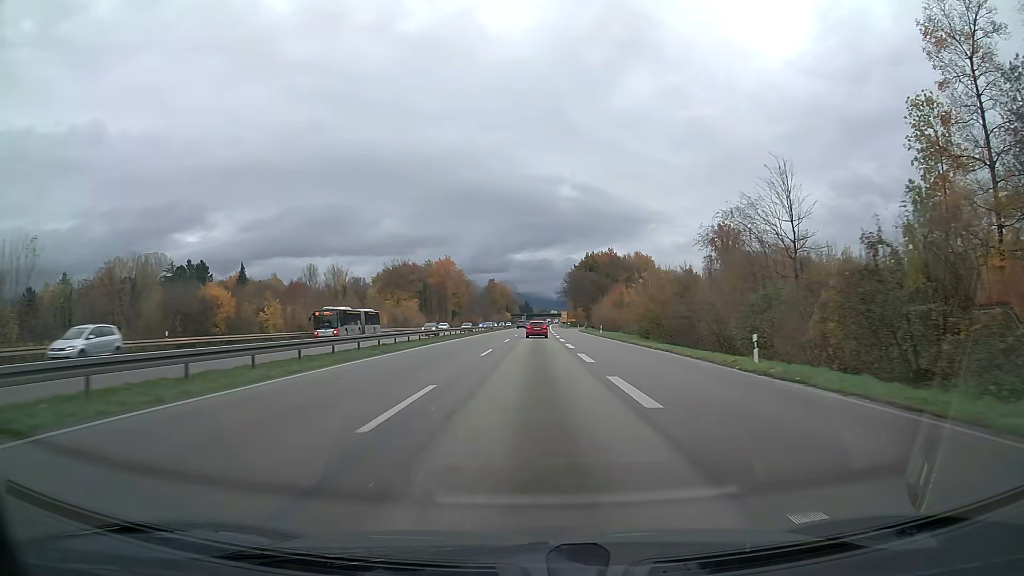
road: trunk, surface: asphalt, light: Day
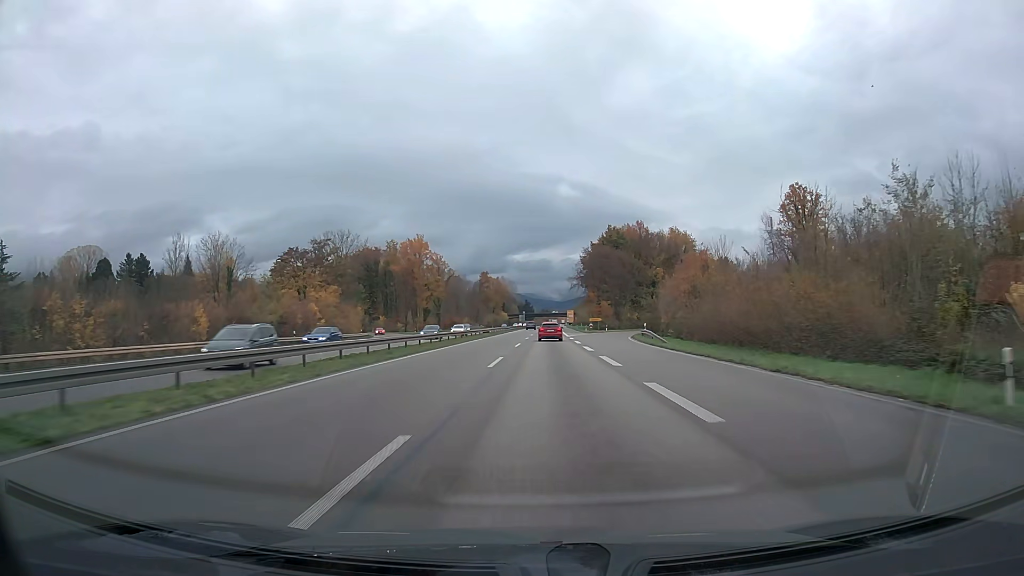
(0.0, +61.0) m; 0°
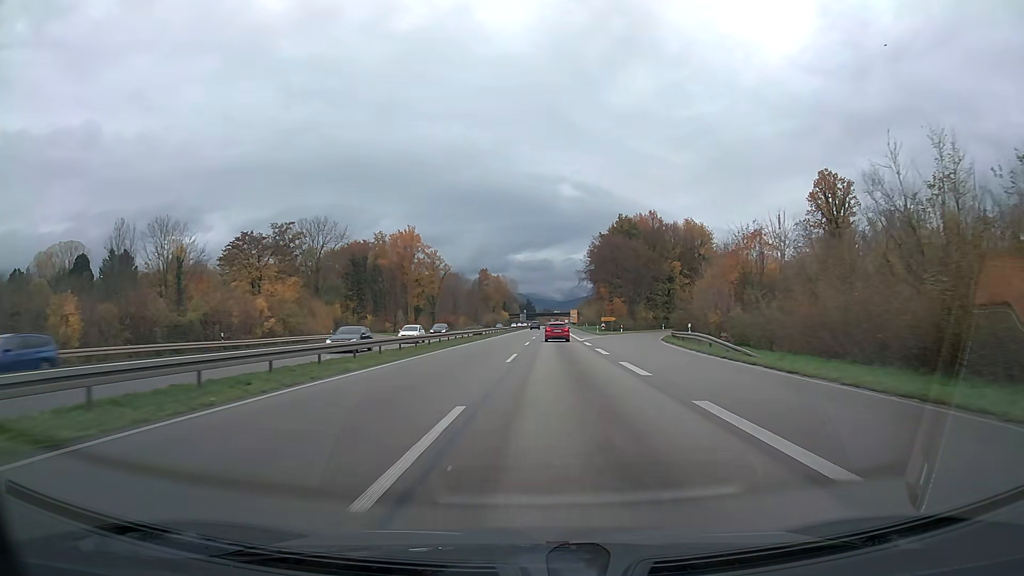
(0.0, +15.5) m; 0°
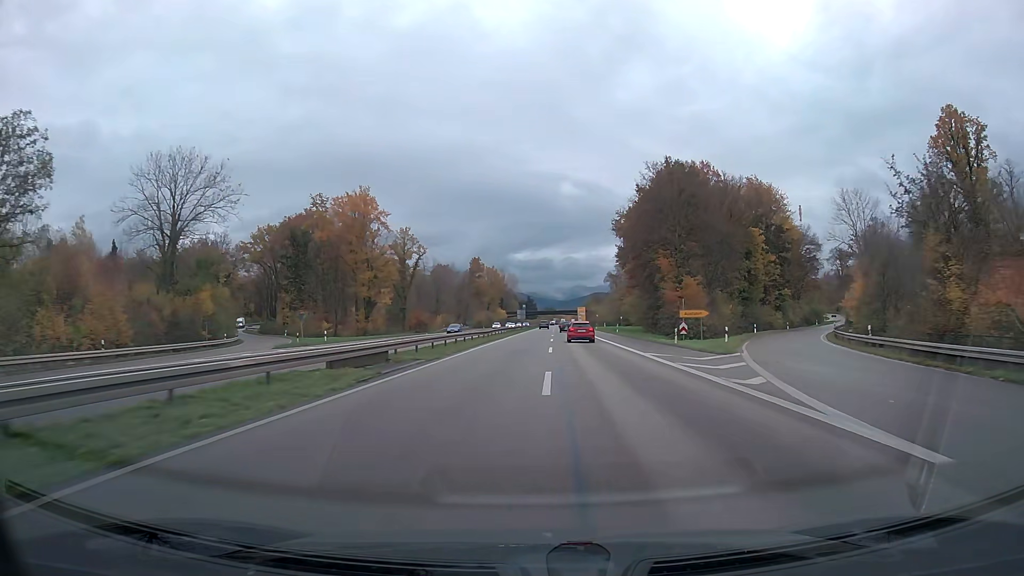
(-0.1, +47.0) m; 0°
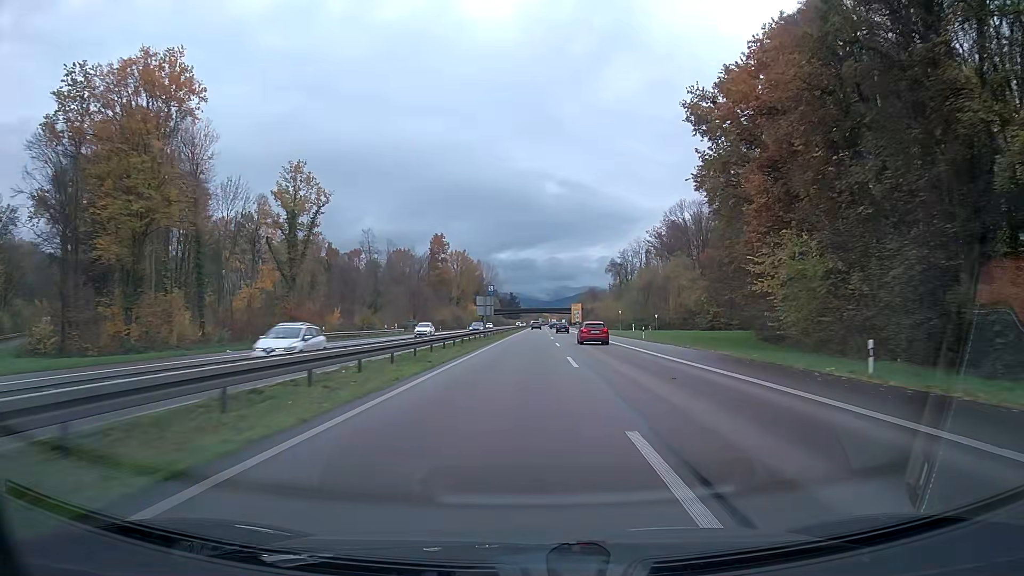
(+0.7, +63.3) m; +1°
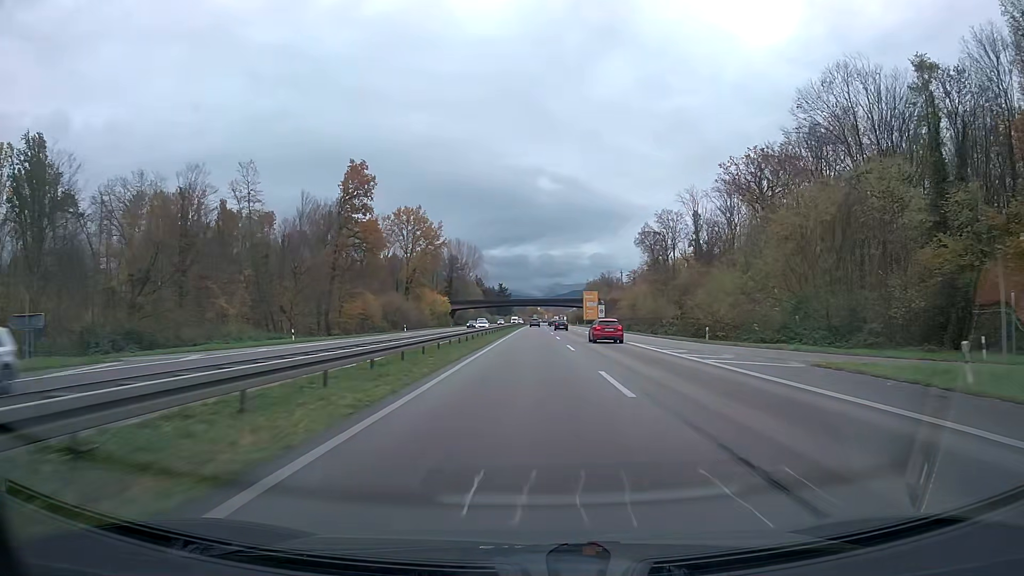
(+0.3, +79.6) m; 0°
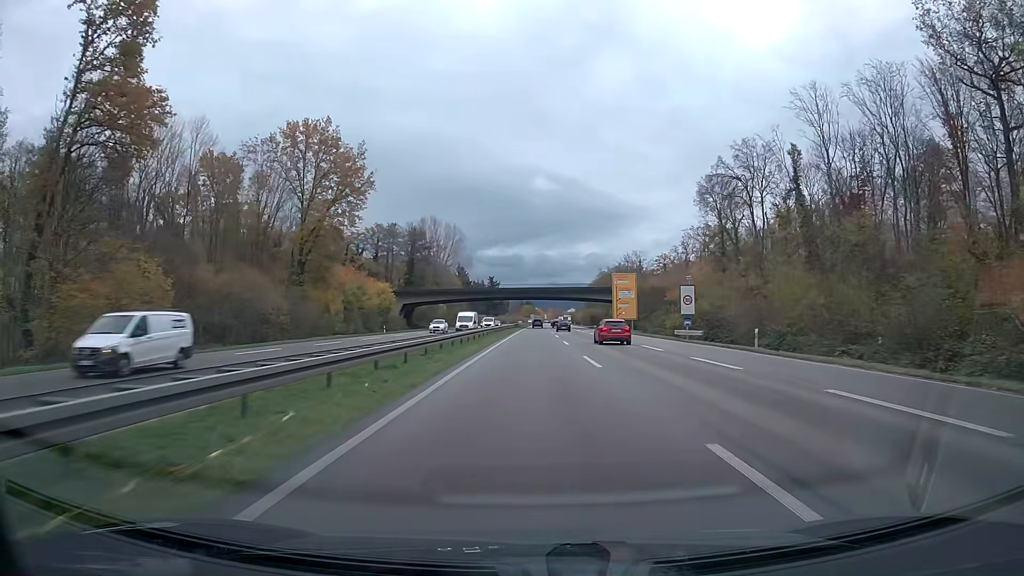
(+0.1, +63.8) m; 0°
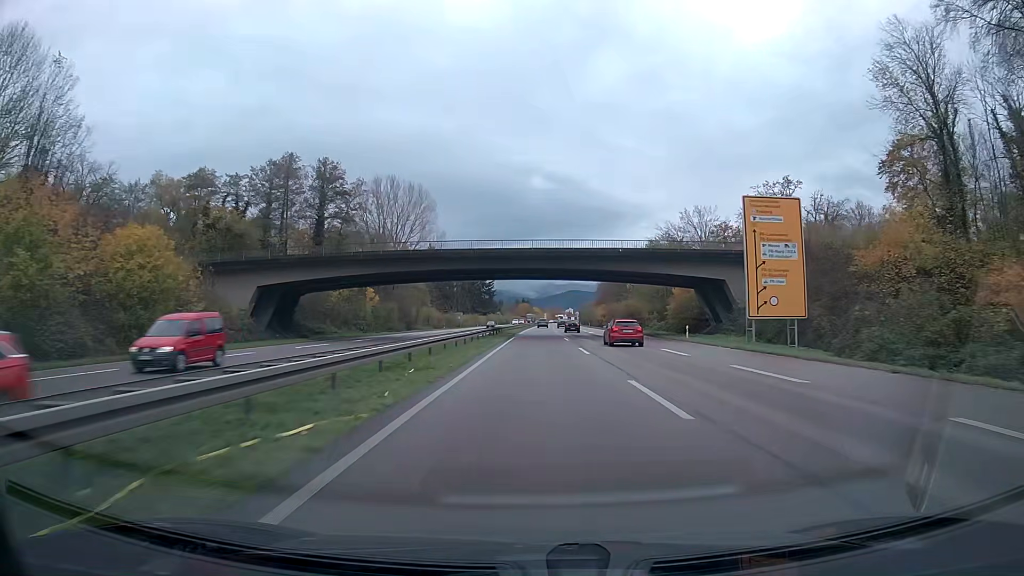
(+0.1, +63.5) m; 0°
